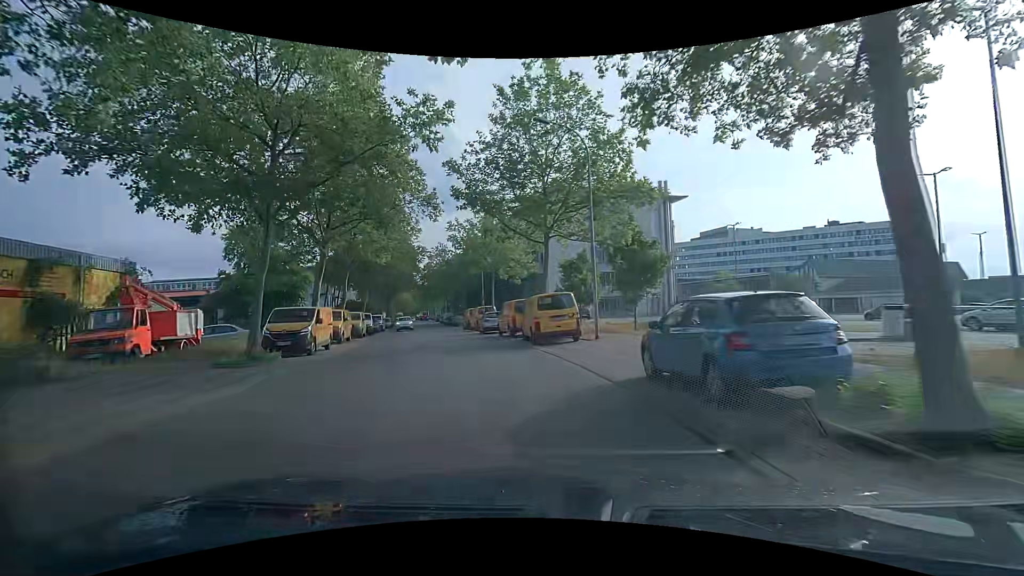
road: tertiary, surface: asphalt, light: Day
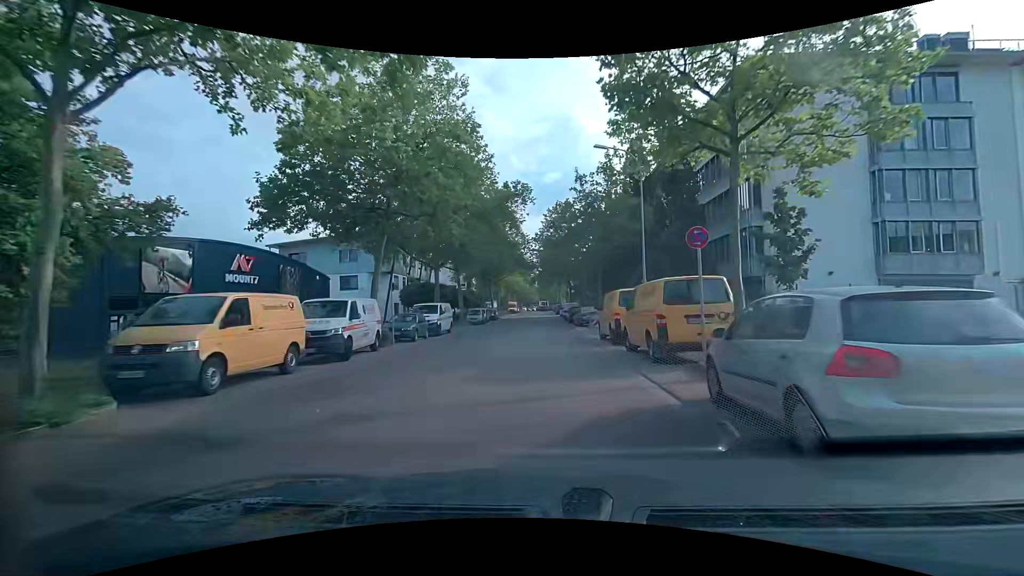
(-5.2, +28.7) m; -17°
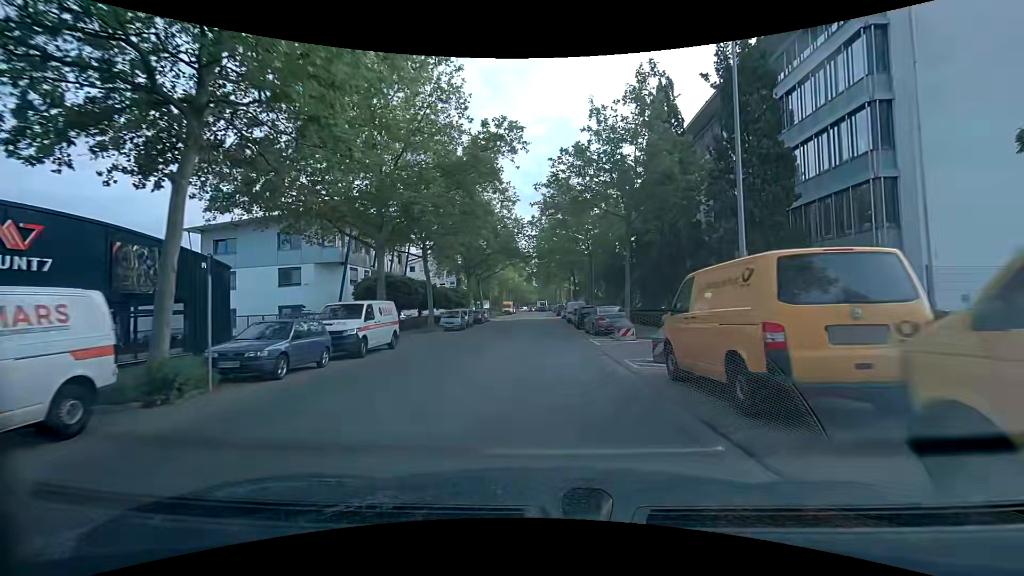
(-0.1, +12.1) m; -1°
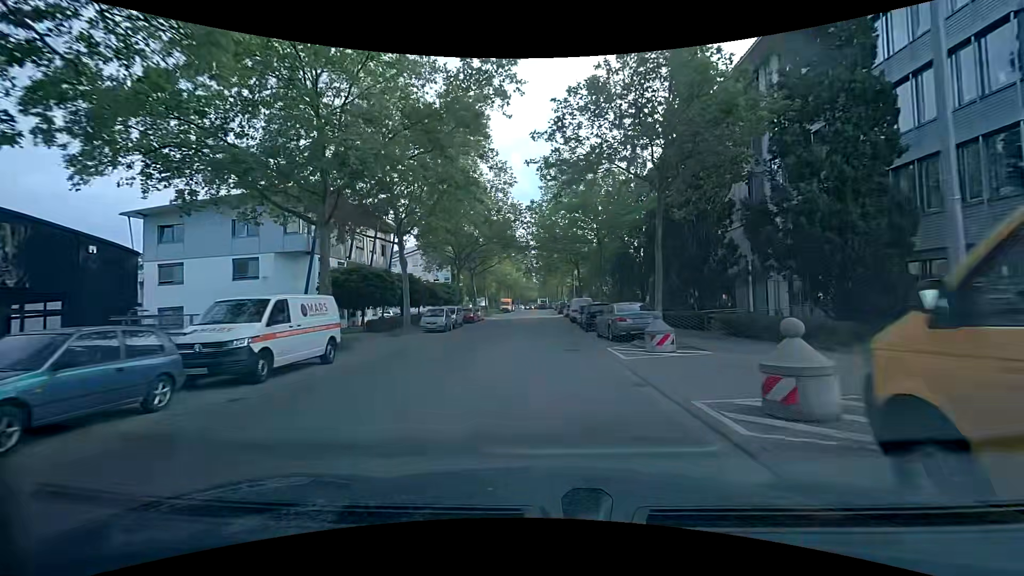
(+0.1, +6.1) m; 0°
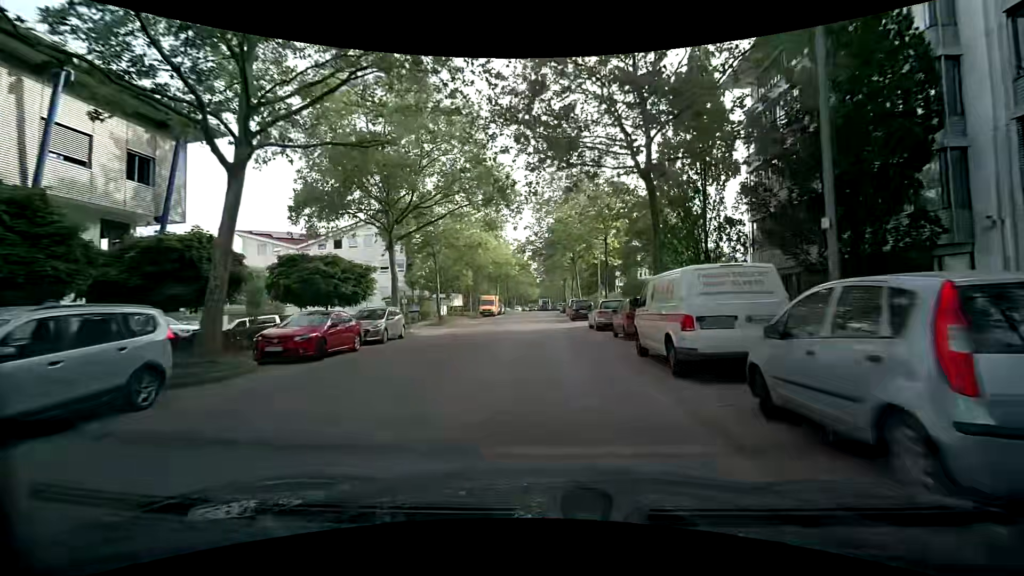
(0.0, +31.7) m; 0°
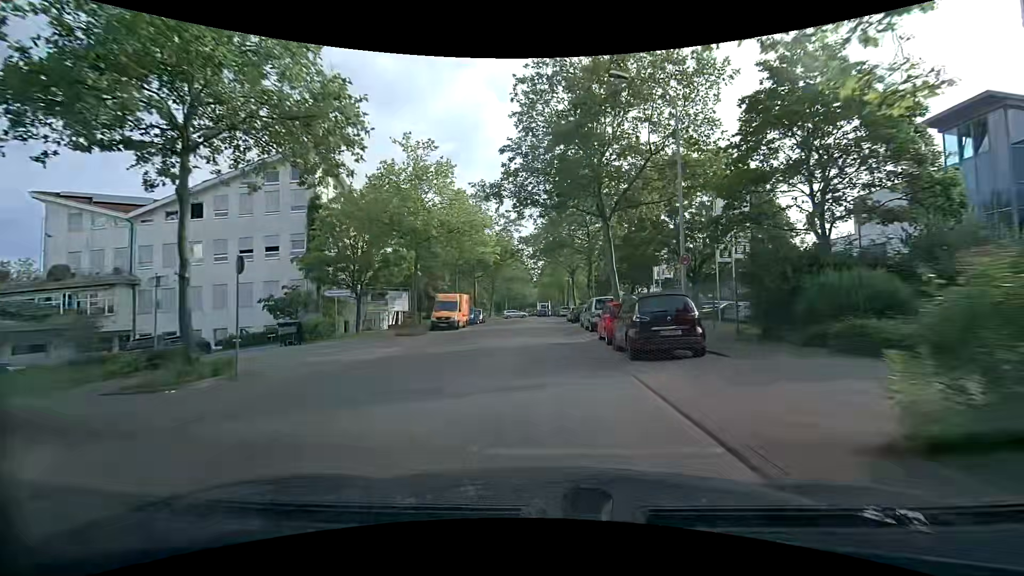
(-0.1, +25.9) m; 0°
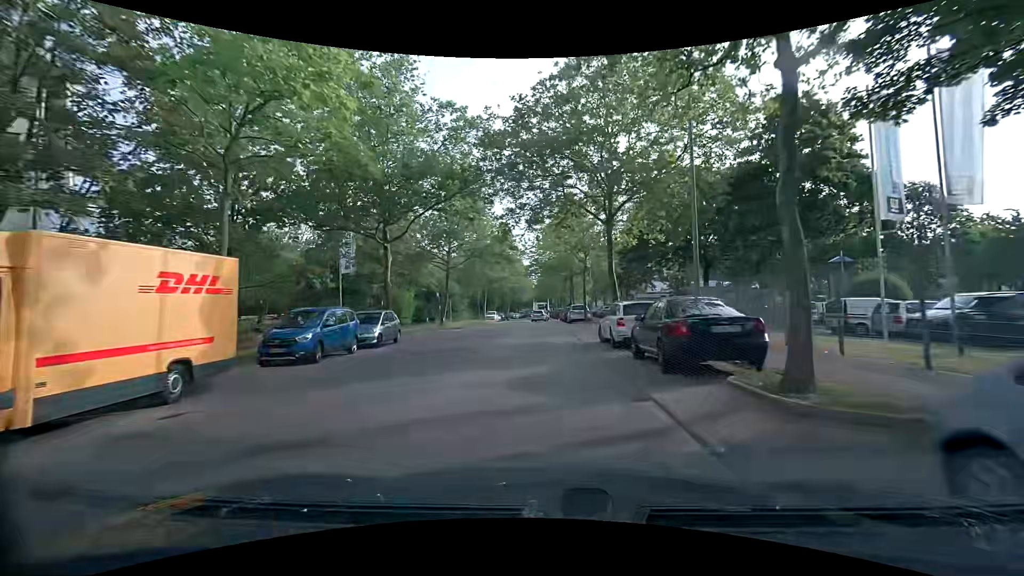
(+0.6, +31.8) m; +1°
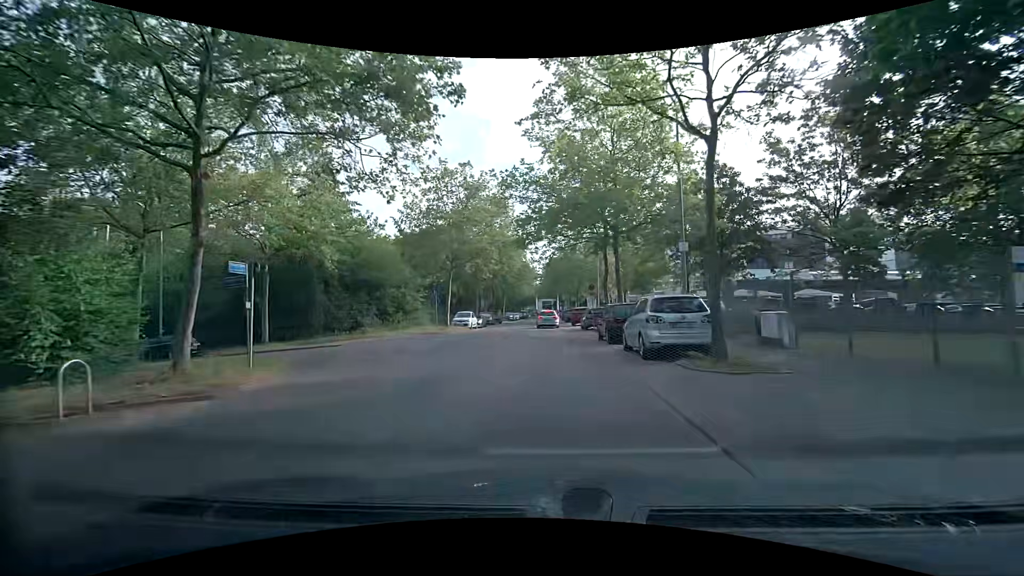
(-0.2, +28.4) m; 0°
